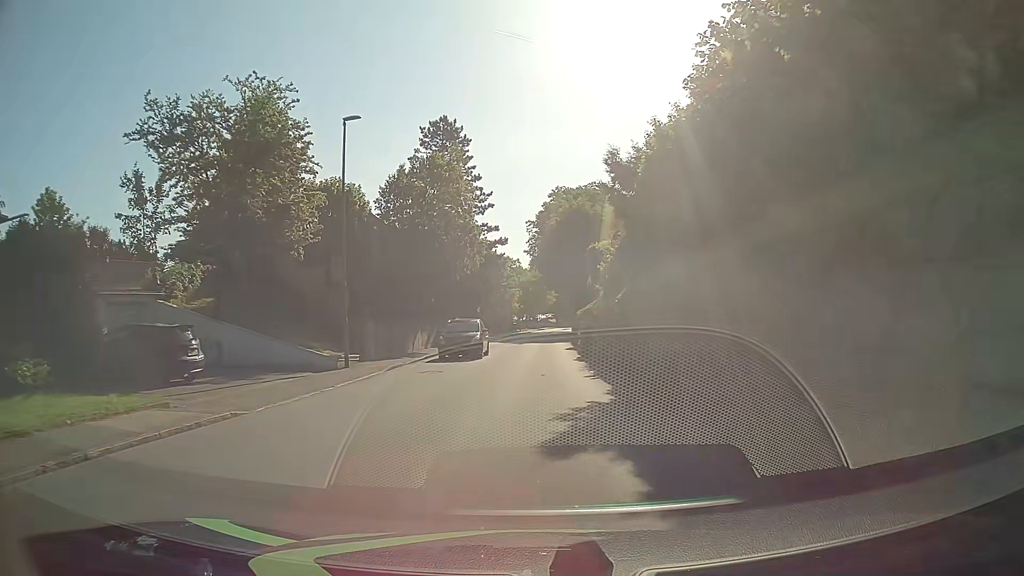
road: tertiary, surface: asphalt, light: Day
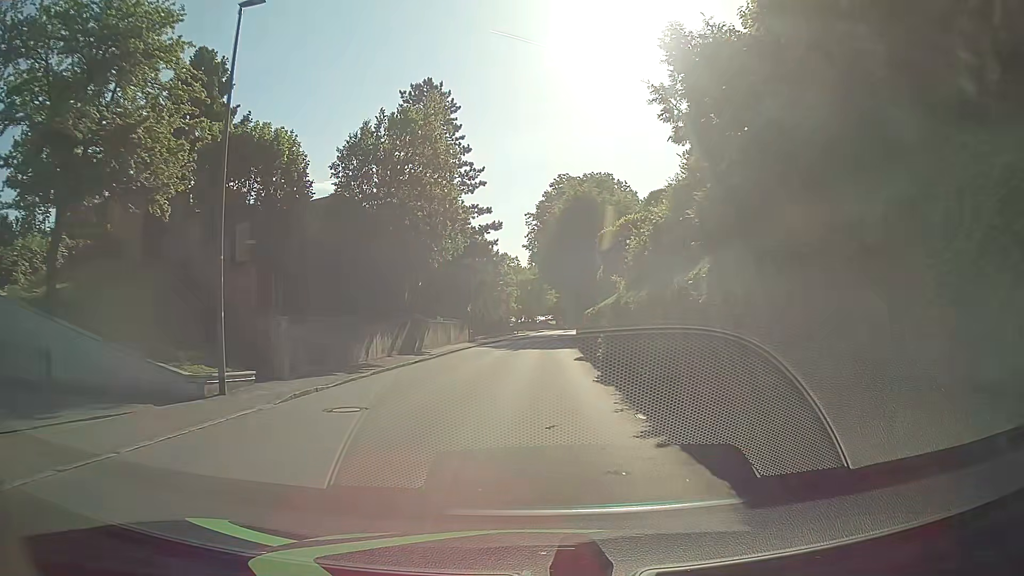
(-0.2, +9.0) m; 0°
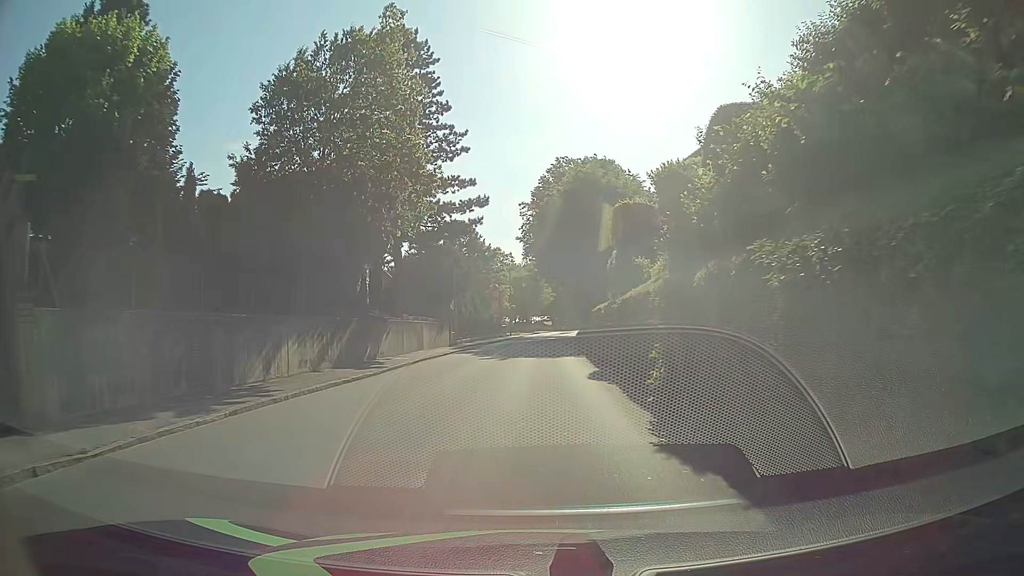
(-0.1, +8.9) m; -1°
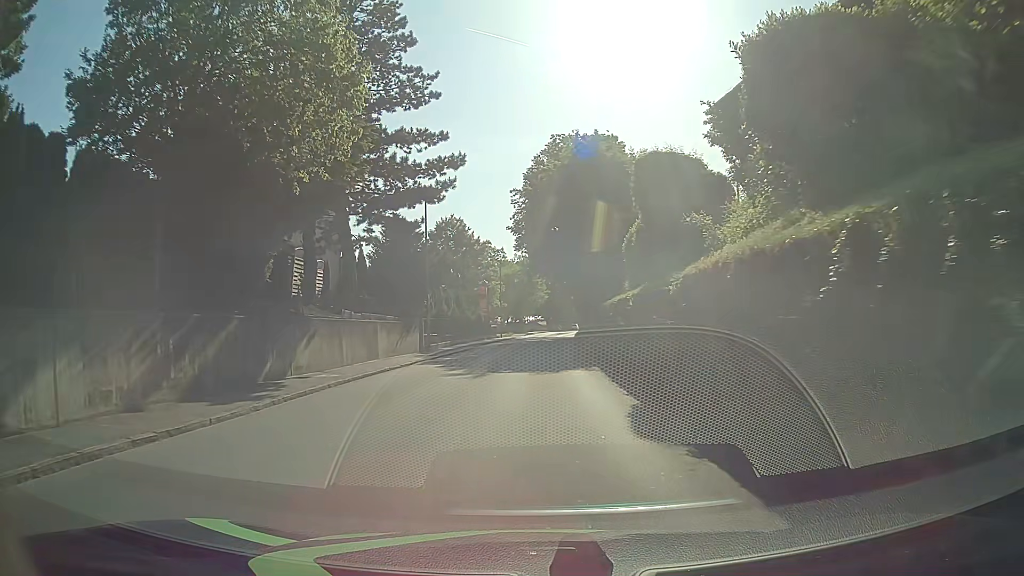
(+0.2, +8.9) m; +2°
(0, +10) (0, +20) (0, +30) (0, +40) (+1, +50) (+1, +60) (+2, +70) (+2, +80) (+3, +90) (+5, +100) m
